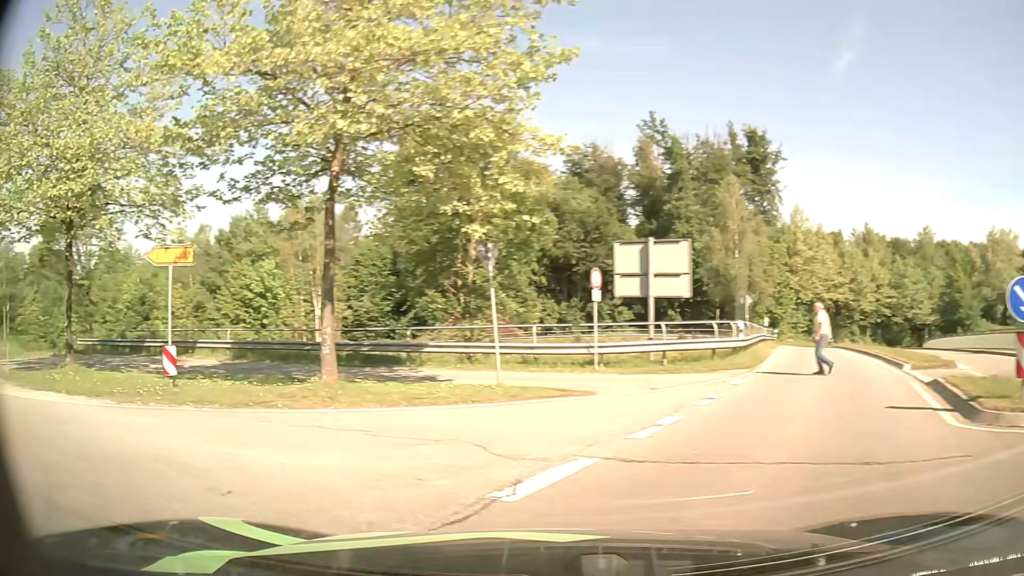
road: primary_link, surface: asphalt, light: Day
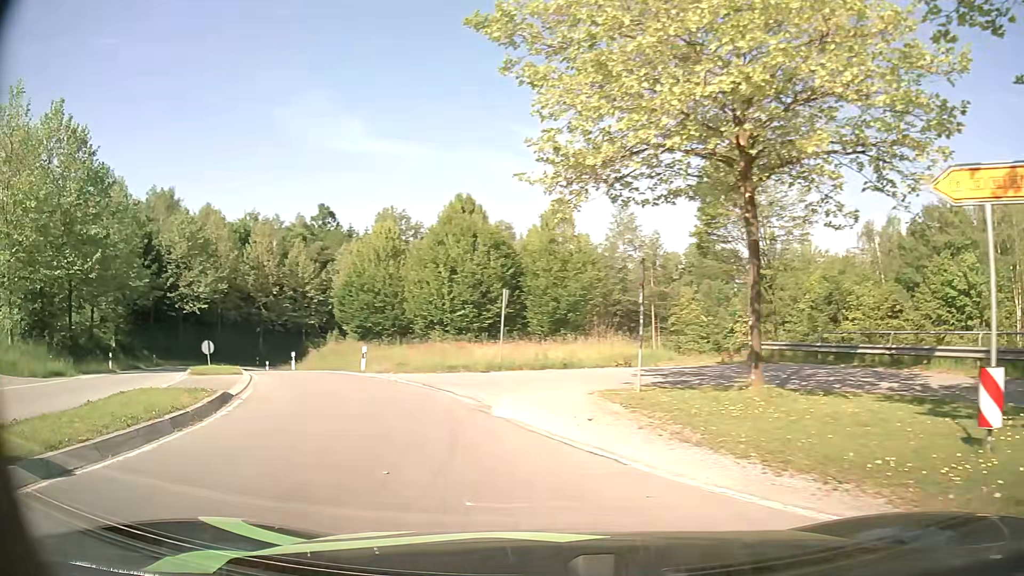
(-3.9, +6.4) m; -59°
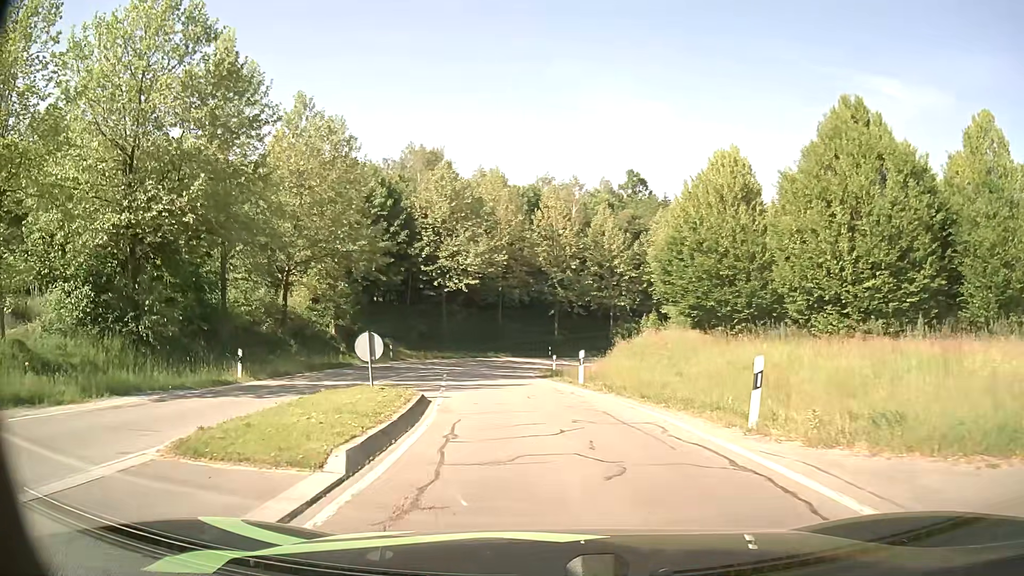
(-5.3, +16.9) m; -28°
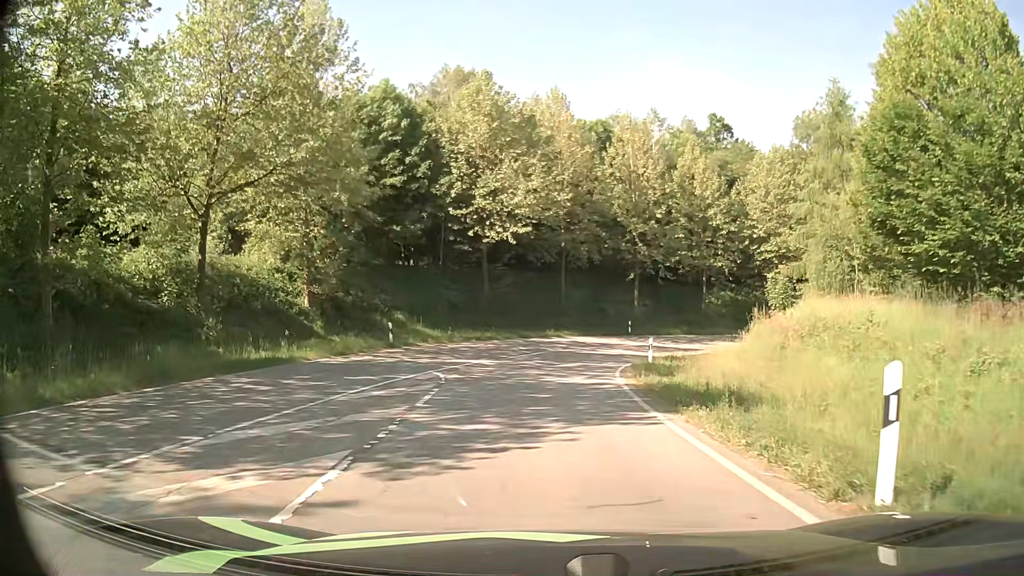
(-0.8, +17.1) m; -5°
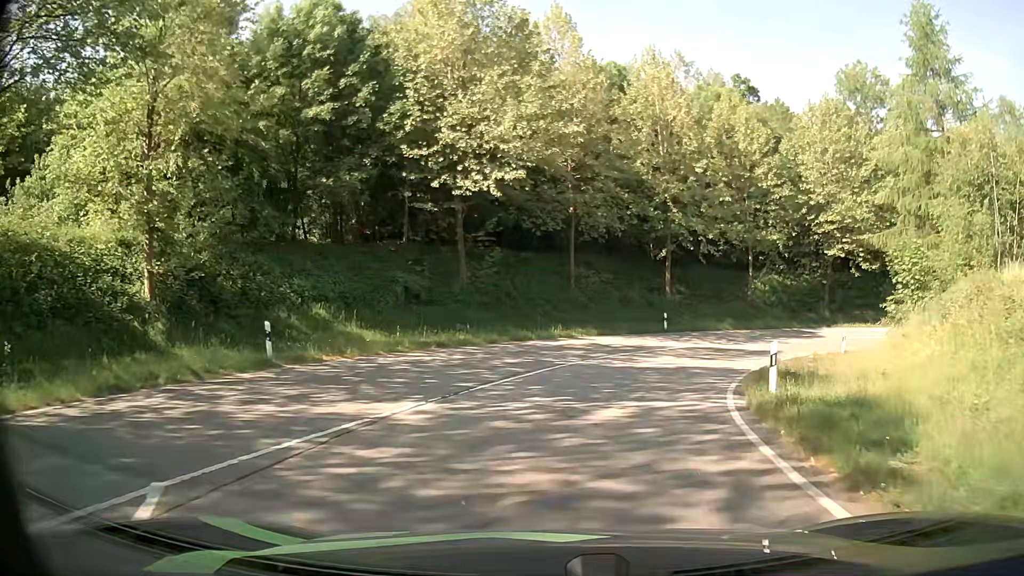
(-0.2, +14.2) m; -1°
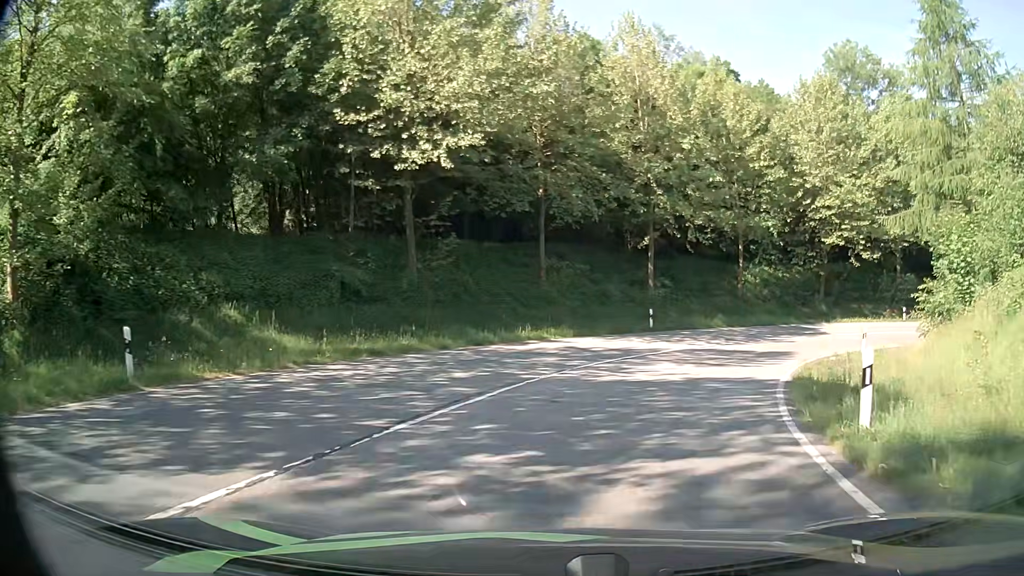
(+0.1, +5.0) m; +3°
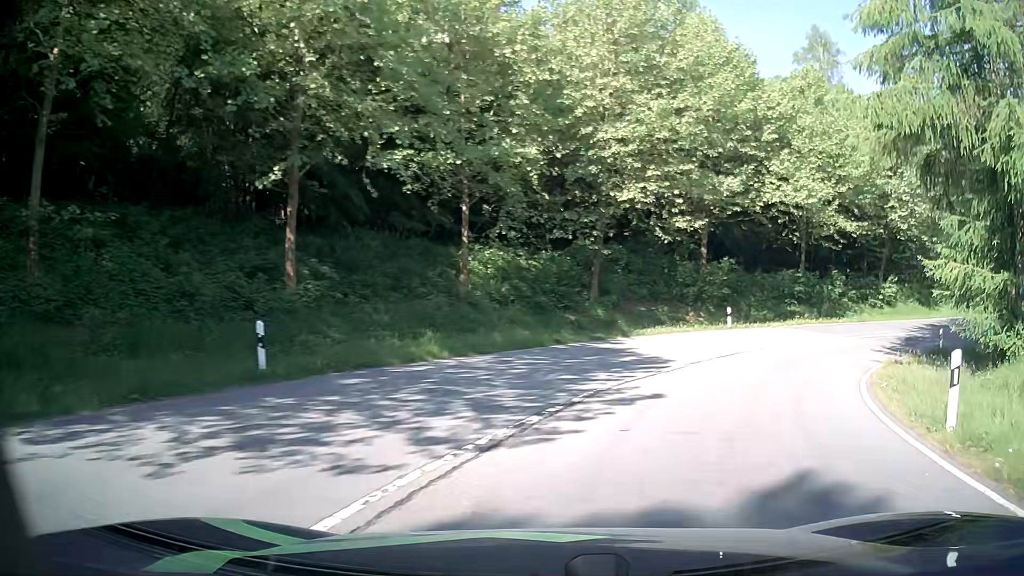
(+3.5, +19.9) m; +25°
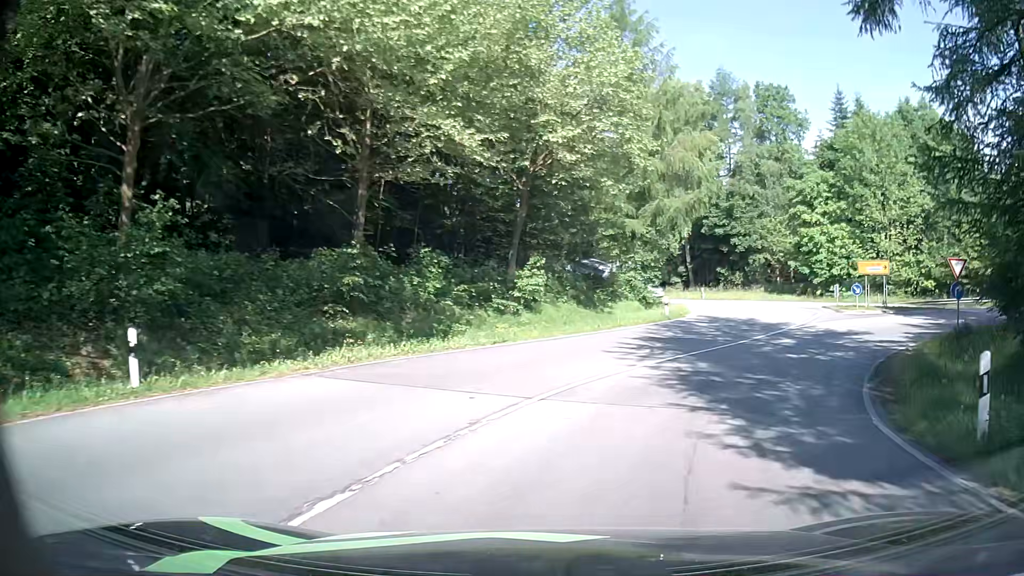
(+7.5, +21.7) m; +37°
(+1, +10) (+5, +19) (+13, +25) (+23, +26) (+32, +22) (+39, +16) (+46, +8) (+53, +1) (+60, -6) (+67, -14) m
